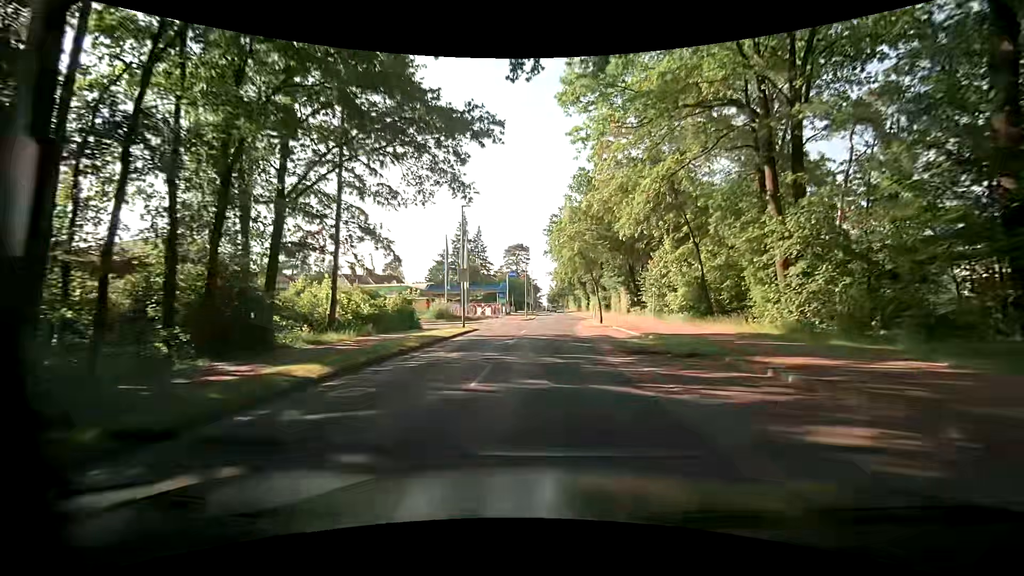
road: tertiary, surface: asphalt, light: Day
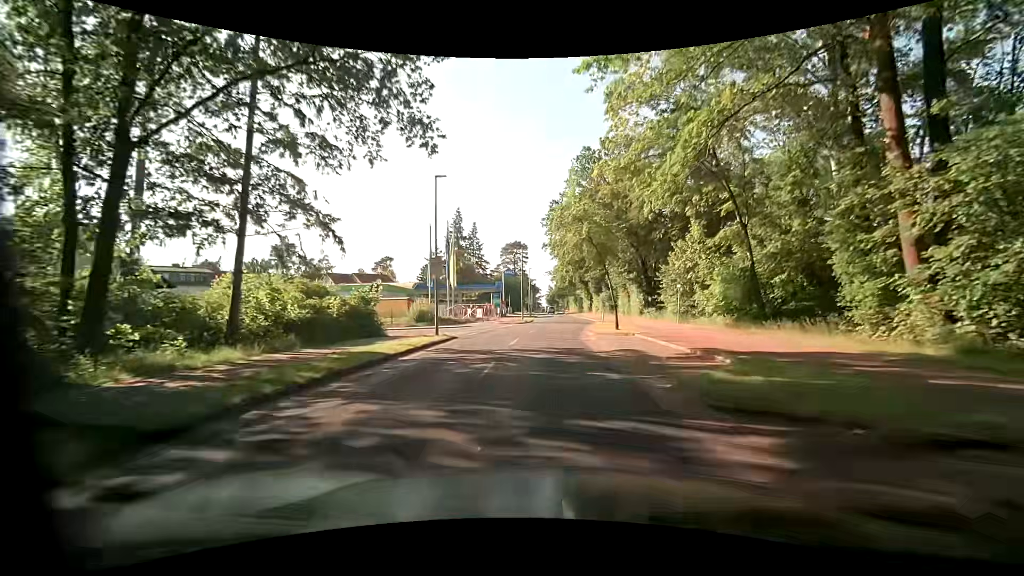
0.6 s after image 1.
(0.0, +7.9) m; 0°
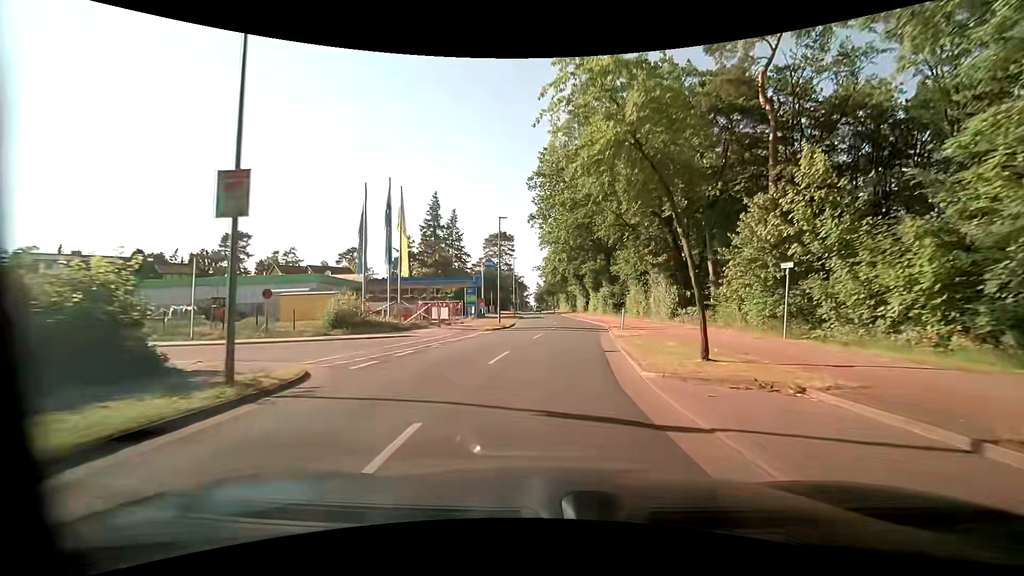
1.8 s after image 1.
(+0.1, +15.8) m; +2°
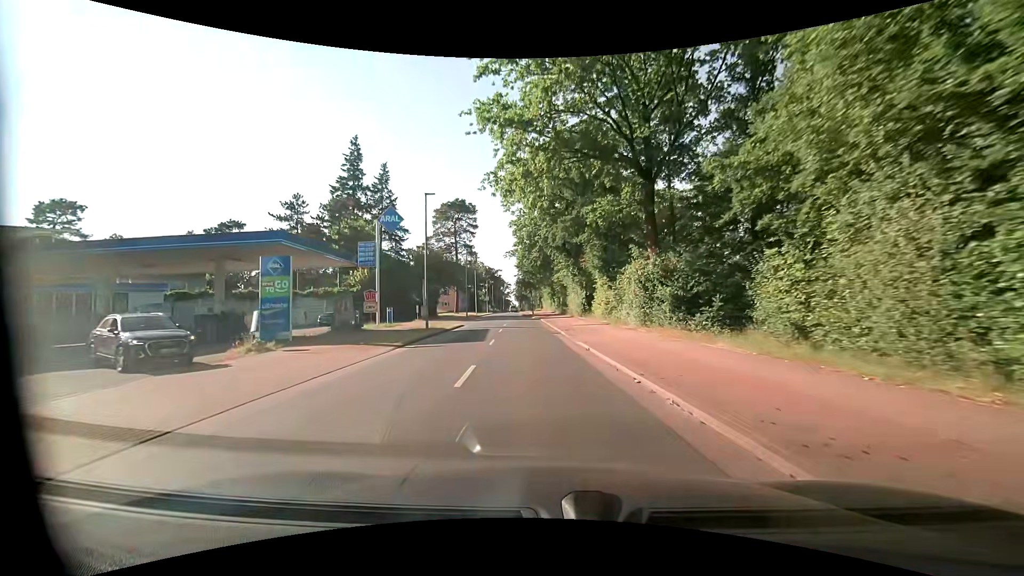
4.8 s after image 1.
(+1.8, +39.4) m; +2°
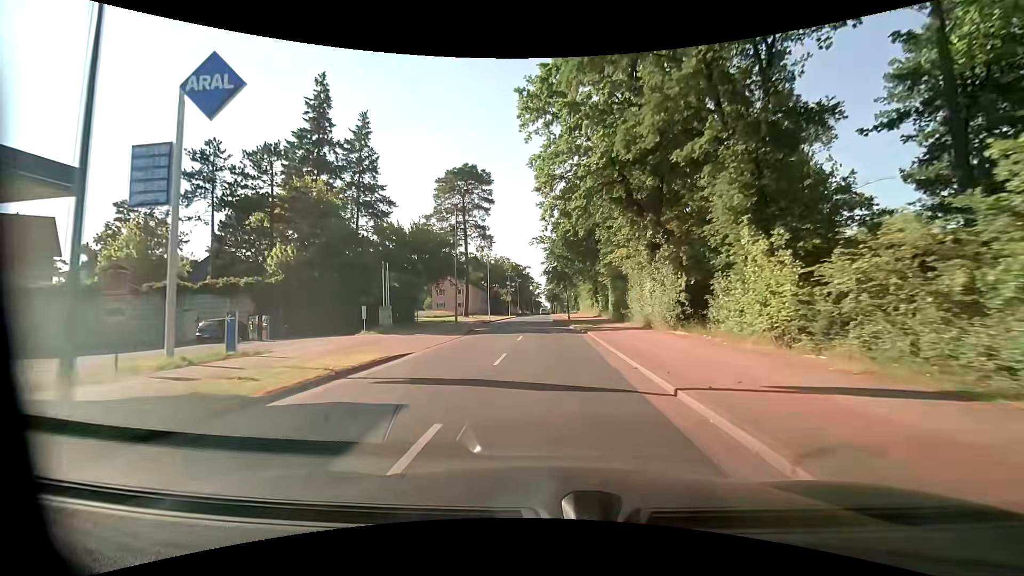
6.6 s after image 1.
(-1.0, +23.7) m; -4°
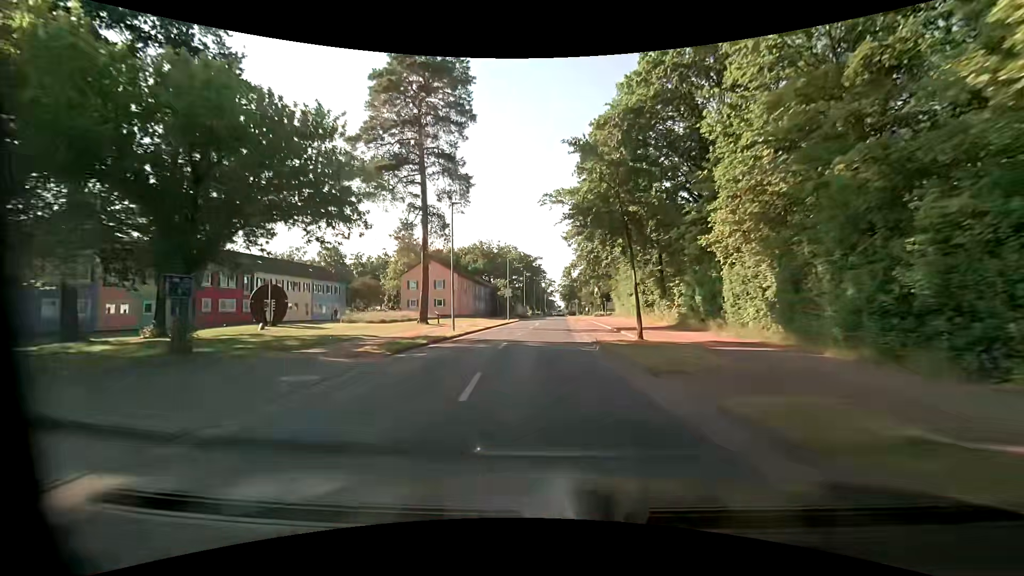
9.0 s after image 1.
(-0.6, +31.6) m; -1°
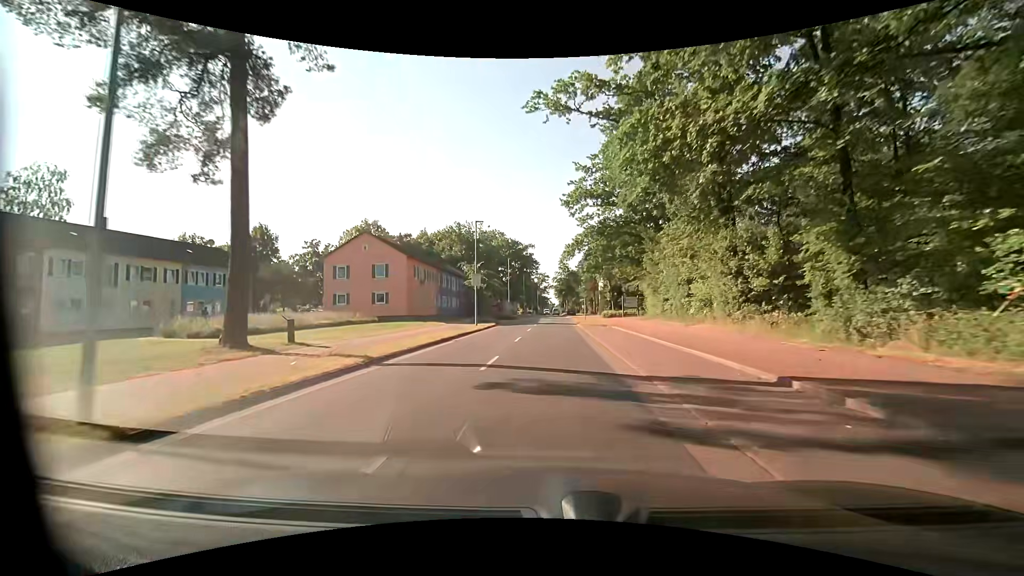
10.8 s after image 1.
(-0.1, +23.7) m; 0°
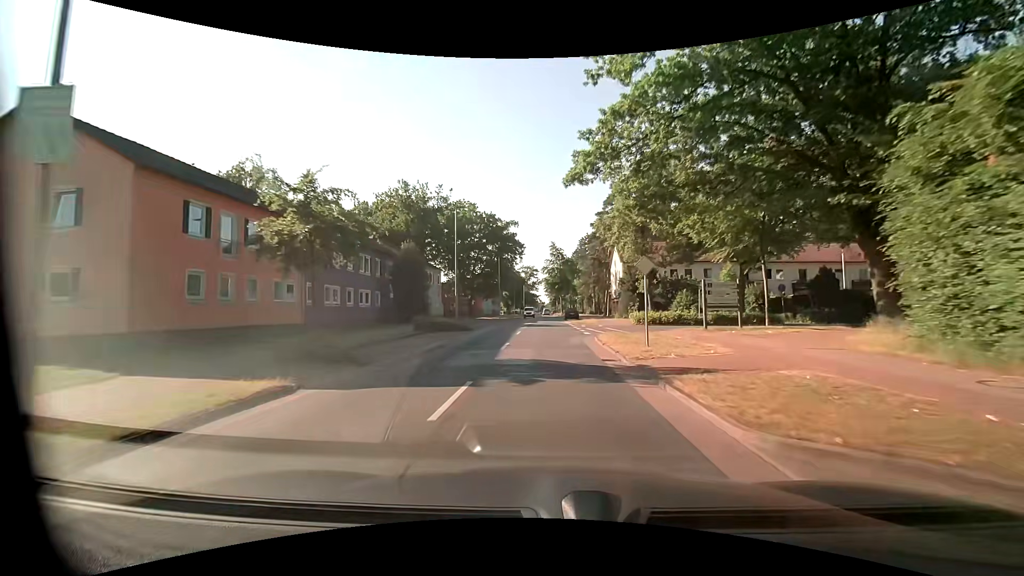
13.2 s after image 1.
(+0.3, +31.8) m; +1°
(0, +10) (0, +20) (0, +30) (0, +40) (0, +50) (0, +60) (0, +70) (0, +80) (0, +90) (0, +100) m
